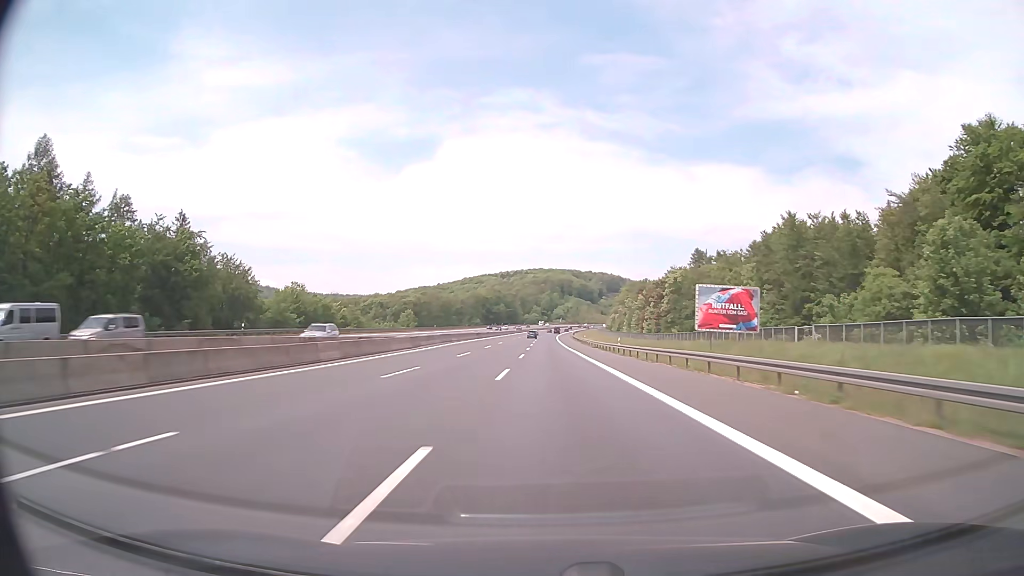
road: motorway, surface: asphalt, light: Day
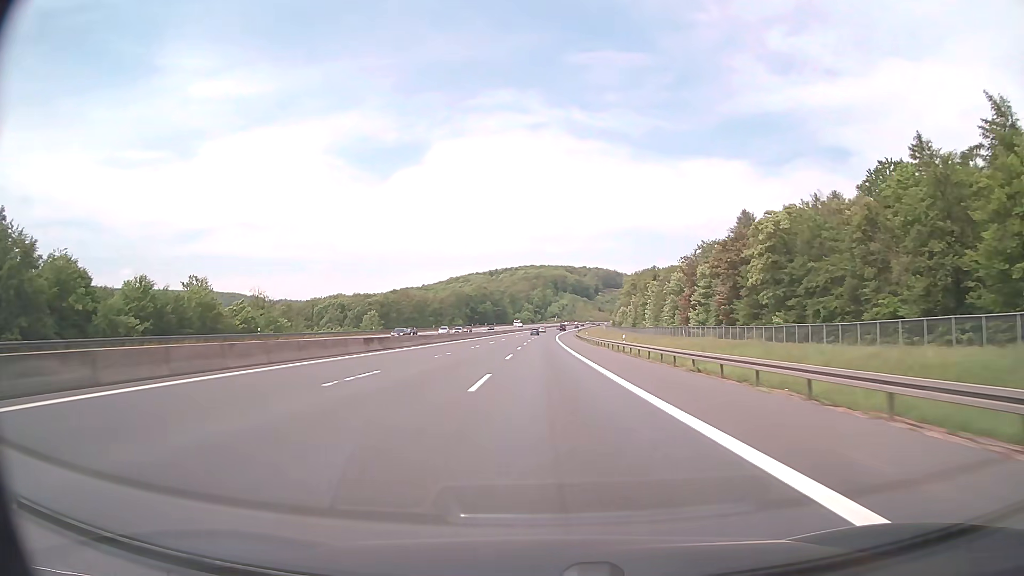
(+0.3, +58.4) m; +1°
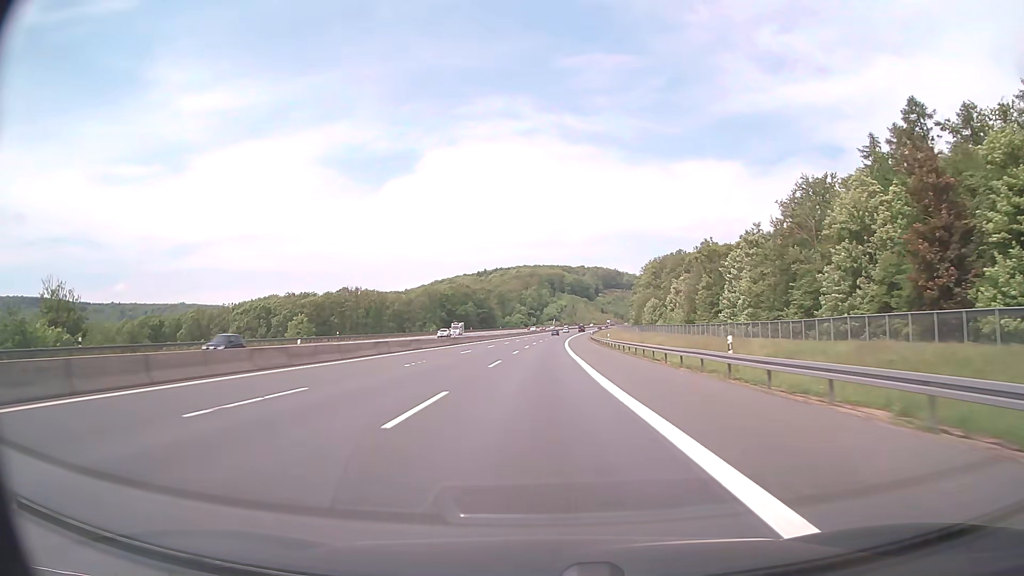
(+0.3, +77.9) m; 0°
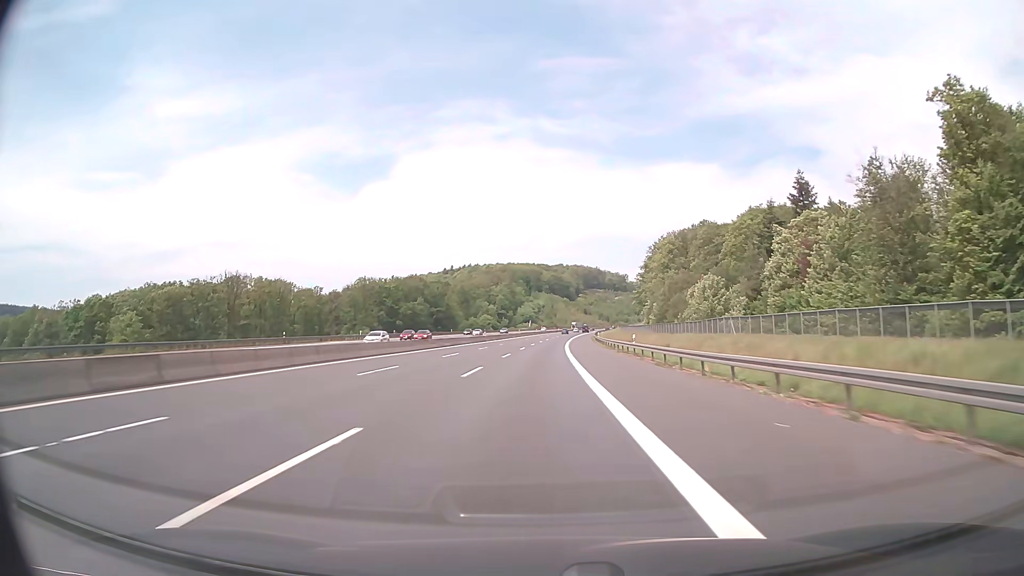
(+1.3, +77.7) m; +2°
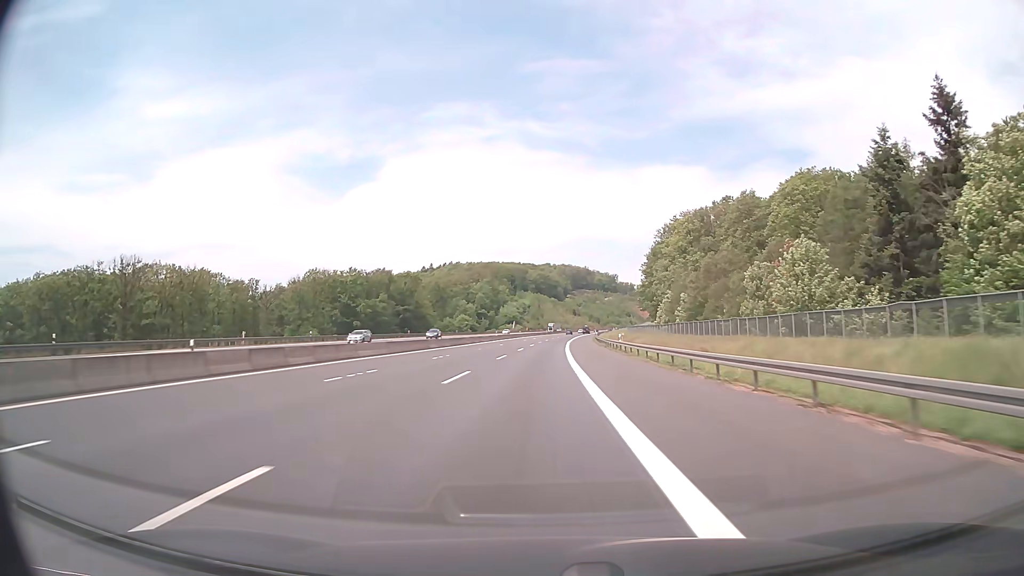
(+0.4, +38.9) m; +1°
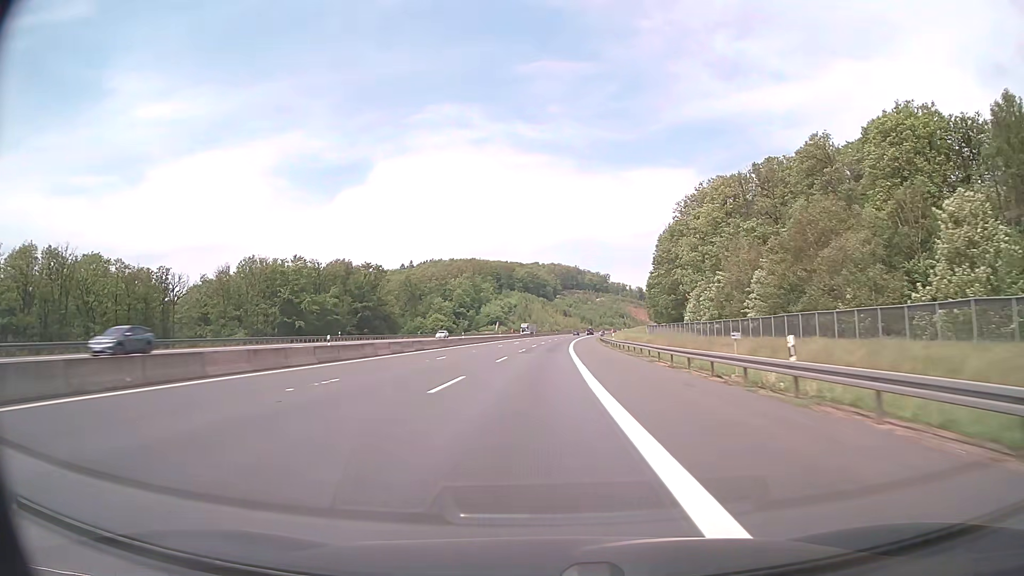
(+0.4, +38.9) m; +1°
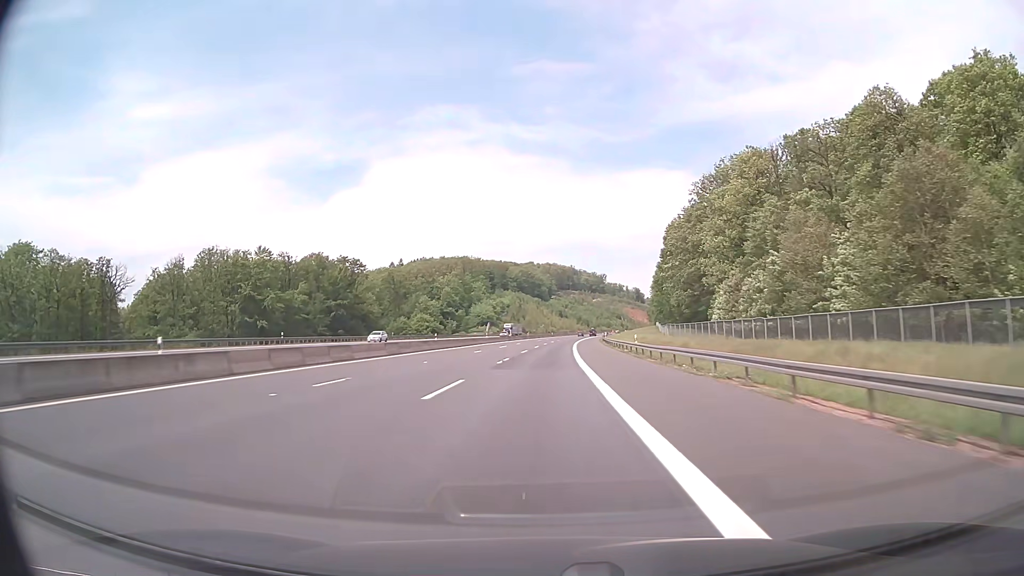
(+0.1, +19.4) m; 0°
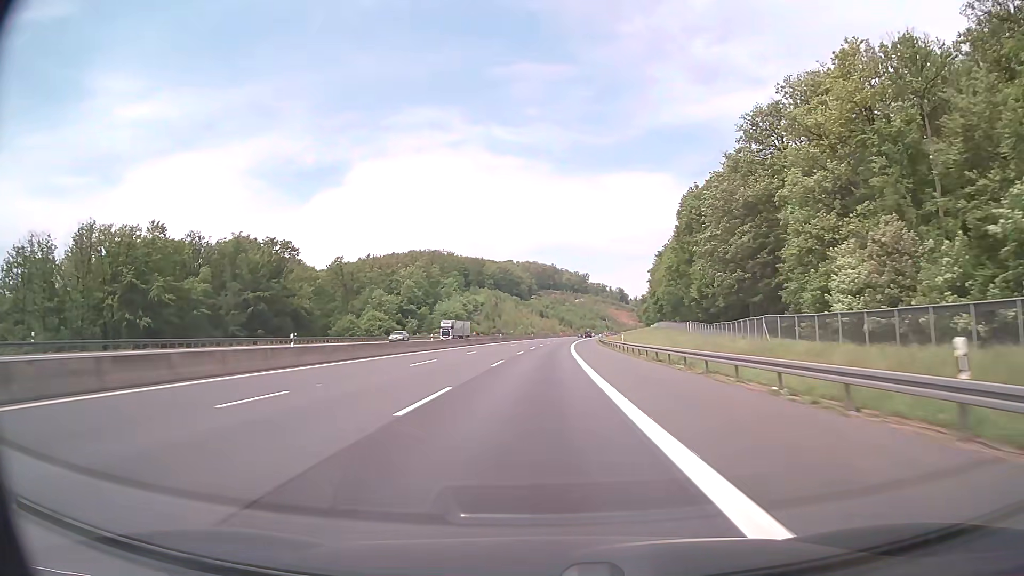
(+0.5, +38.9) m; +2°
(0, +10) (0, +20) (0, +30) (+1, +40) (+1, +50) (+1, +60) (+2, +70) (+2, +80) (+3, +90) (+3, +100) m
